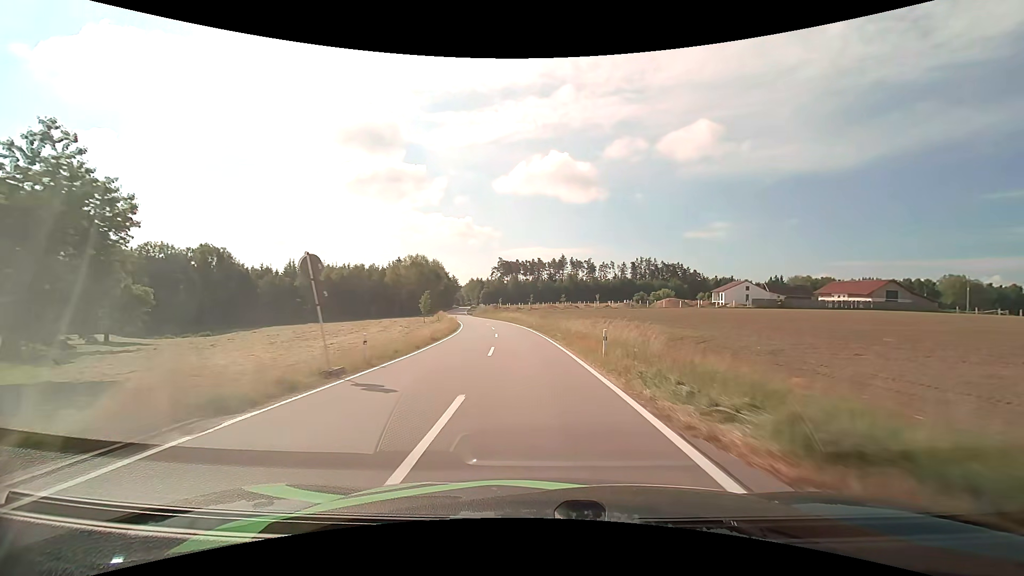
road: tertiary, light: Day
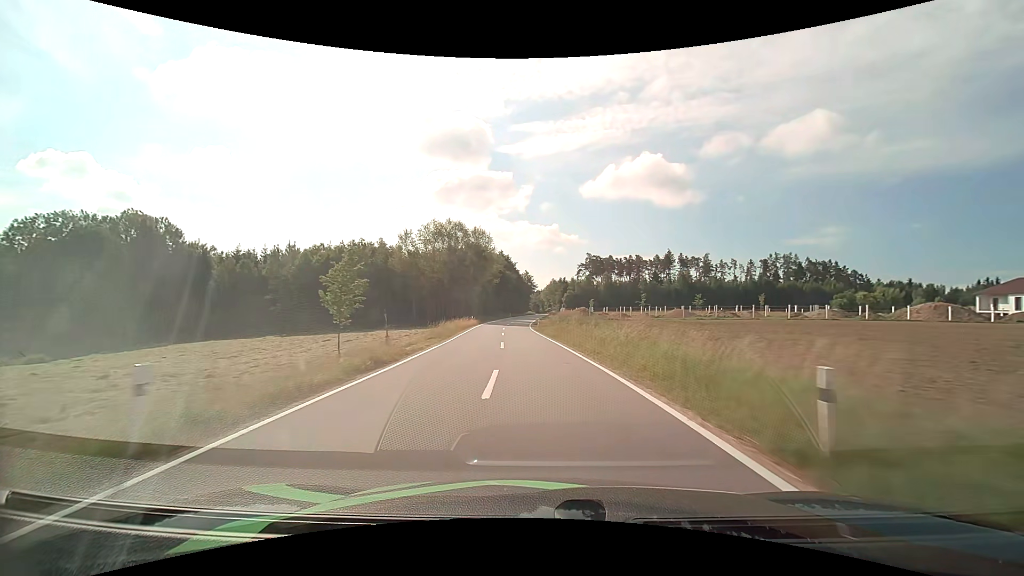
(-5.0, +56.6) m; -10°
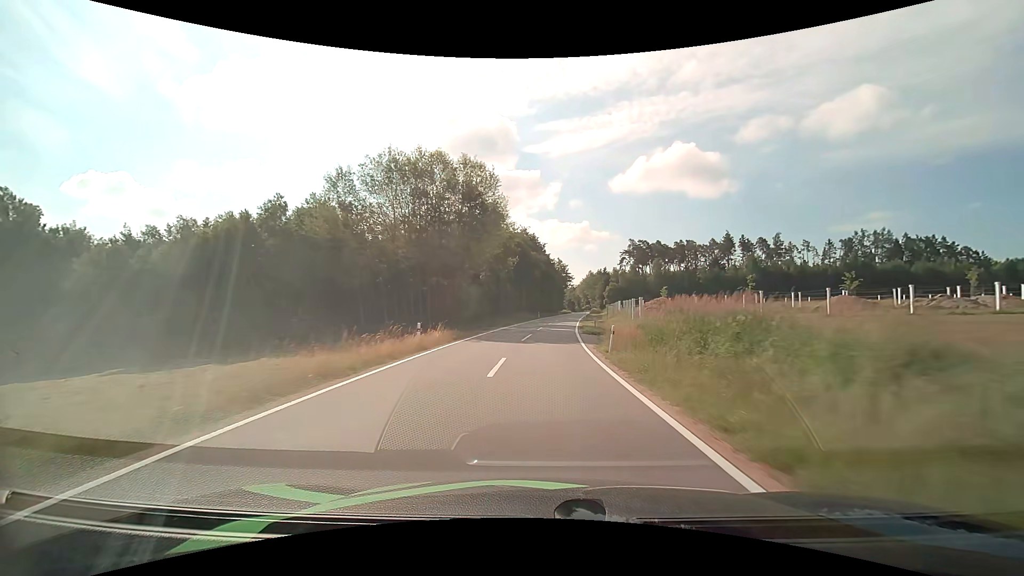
(-1.4, +33.8) m; -4°
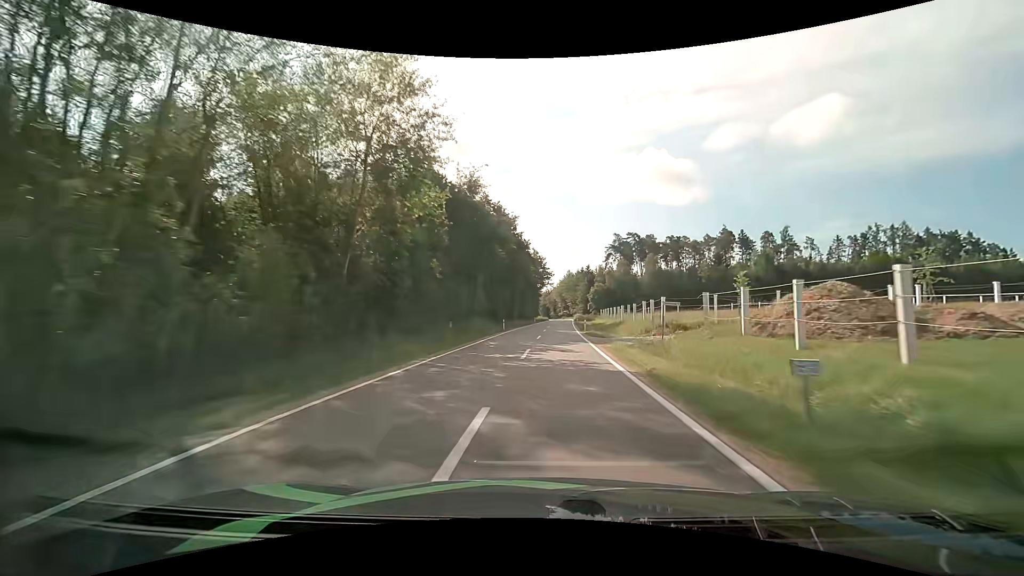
(+0.3, +31.5) m; +3°
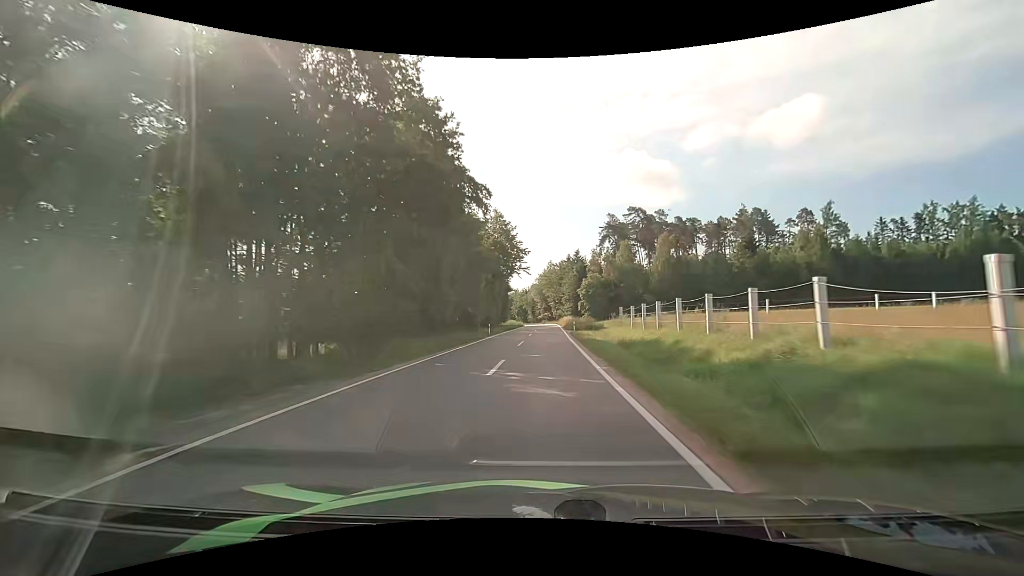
(+1.8, +39.8) m; +3°
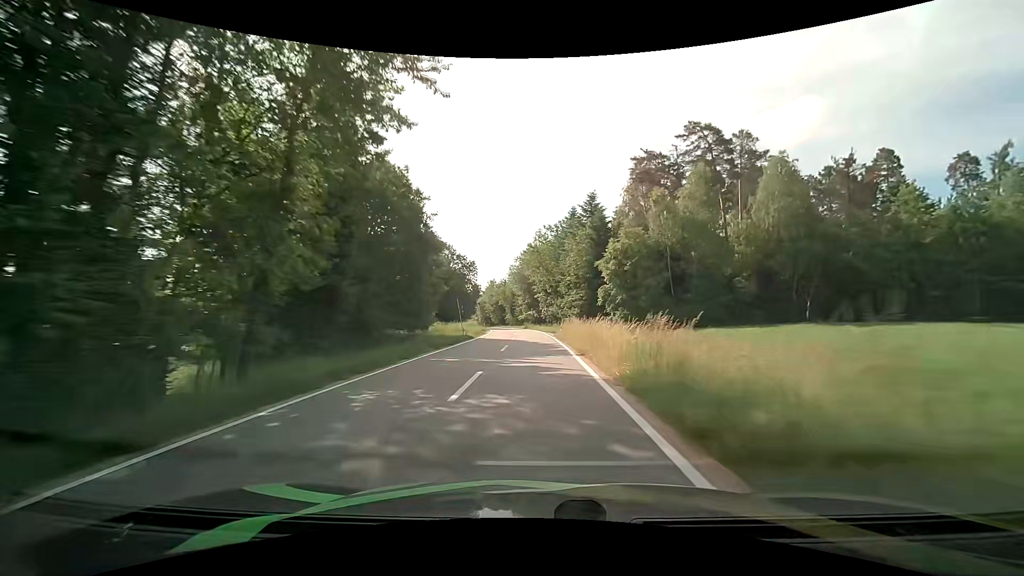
(+0.9, +51.9) m; +2°
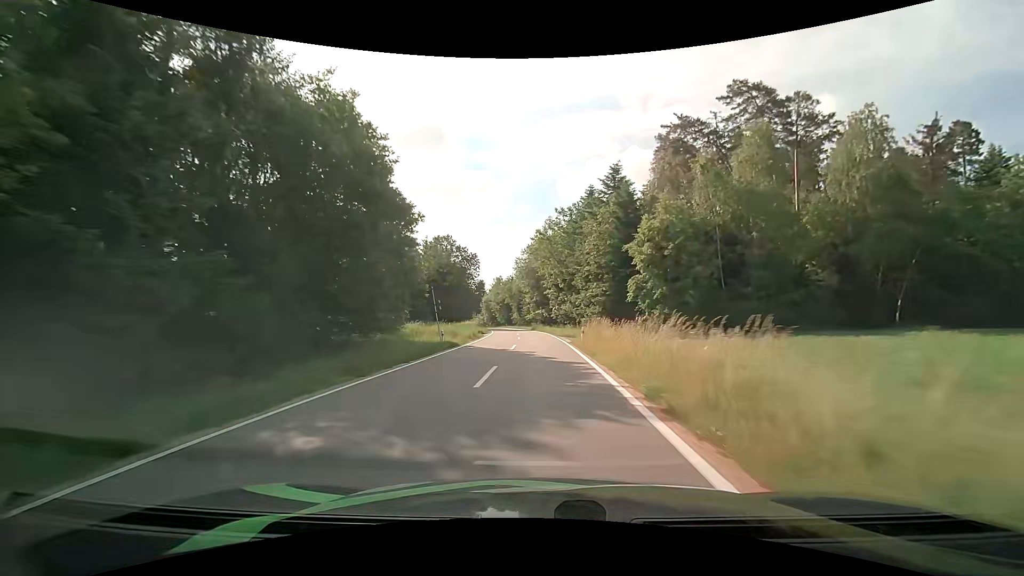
(-0.1, +10.7) m; -1°
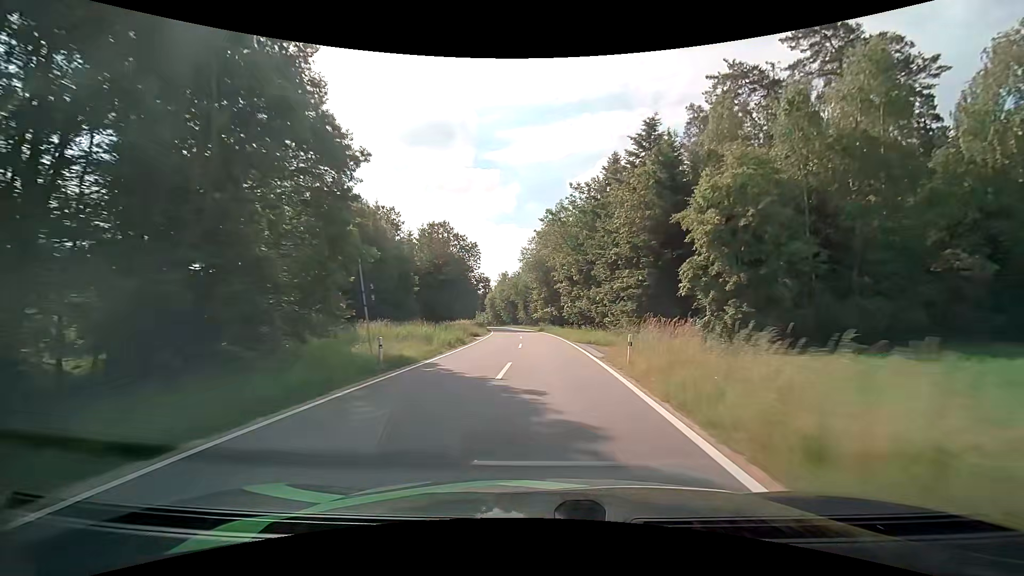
(-0.1, +10.7) m; -1°
